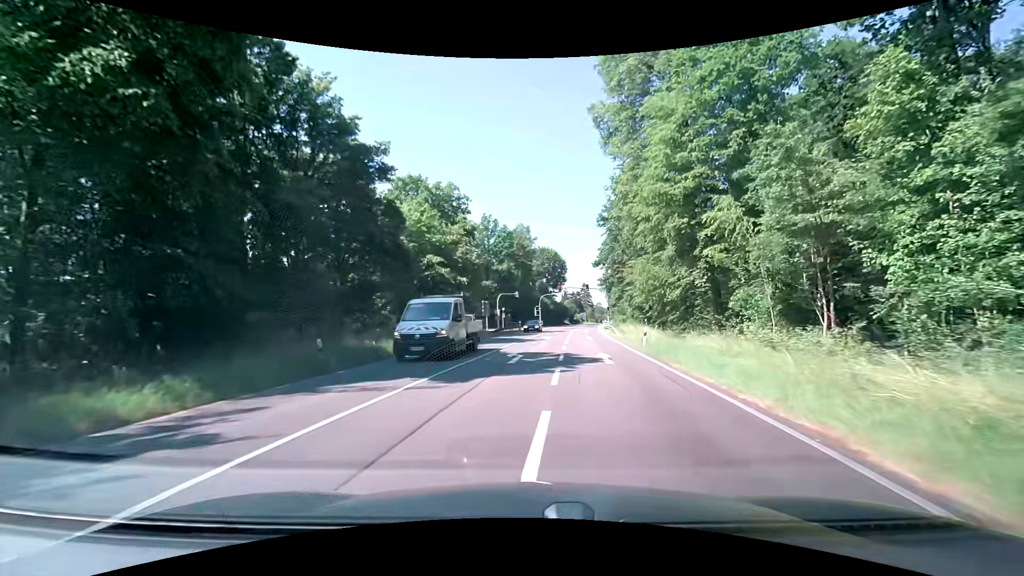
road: secondary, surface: asphalt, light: Day
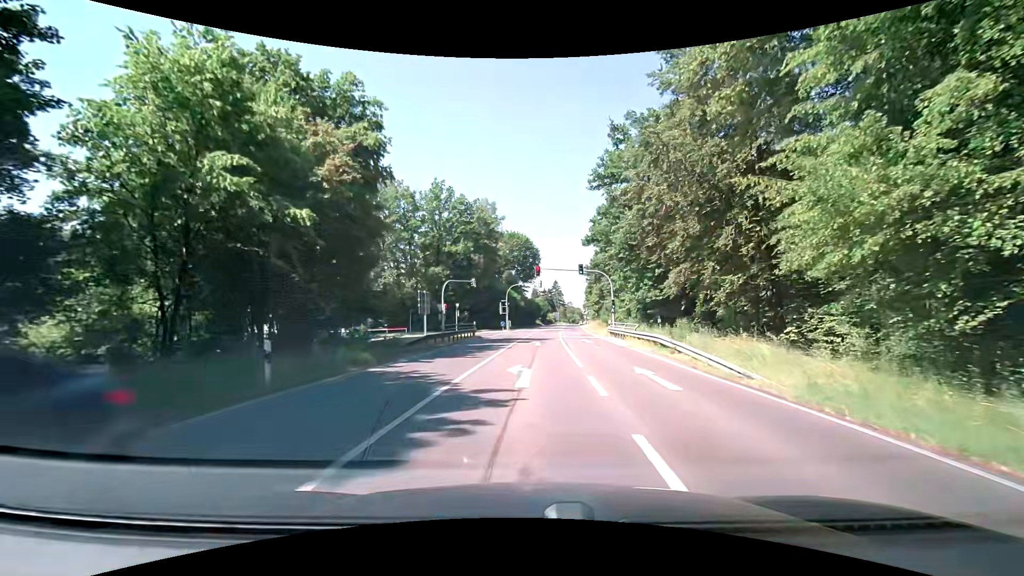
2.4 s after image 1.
(+0.7, +25.1) m; +2°
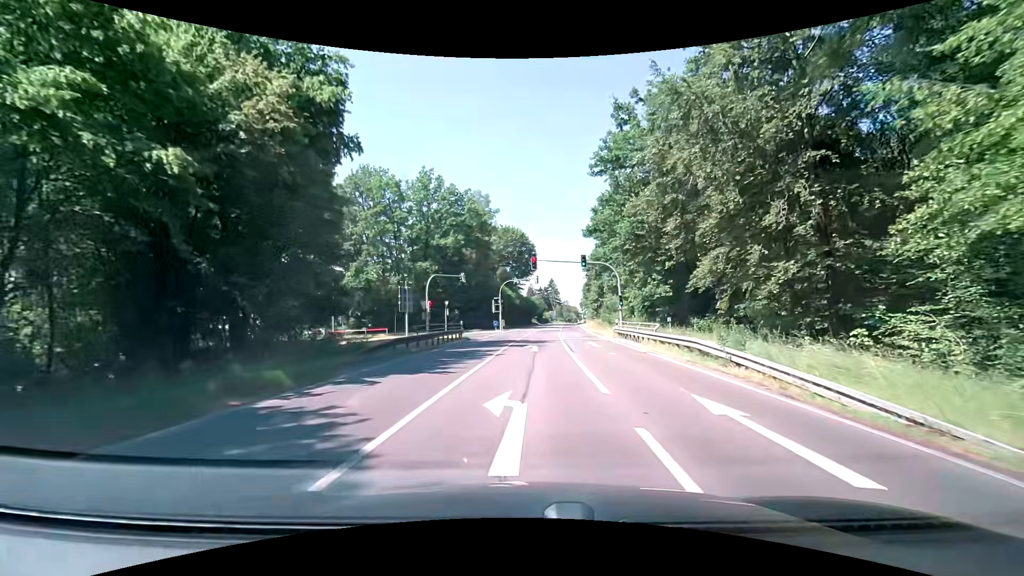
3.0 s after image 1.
(+0.1, +5.5) m; +2°
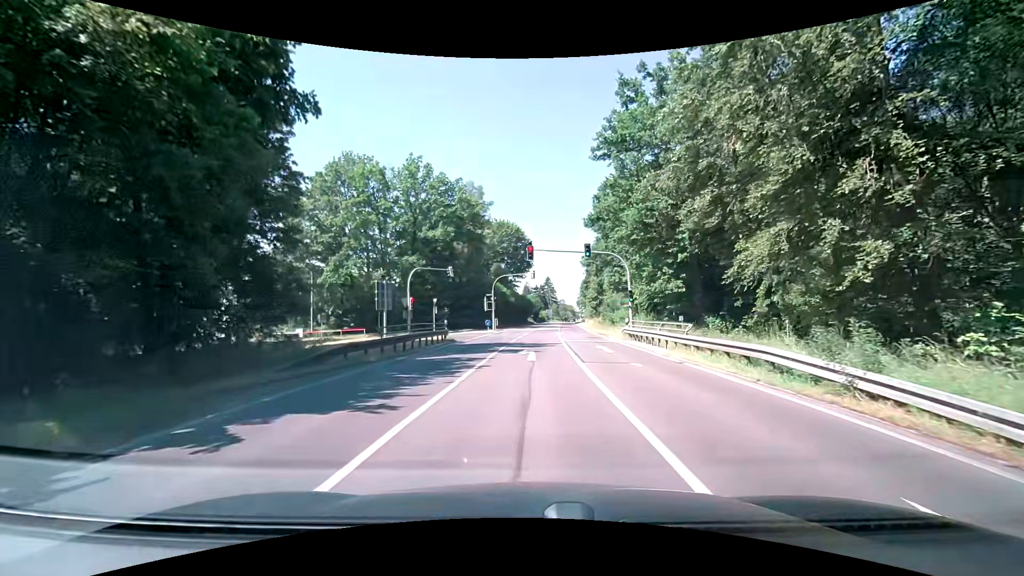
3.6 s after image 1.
(0.0, +5.2) m; 0°
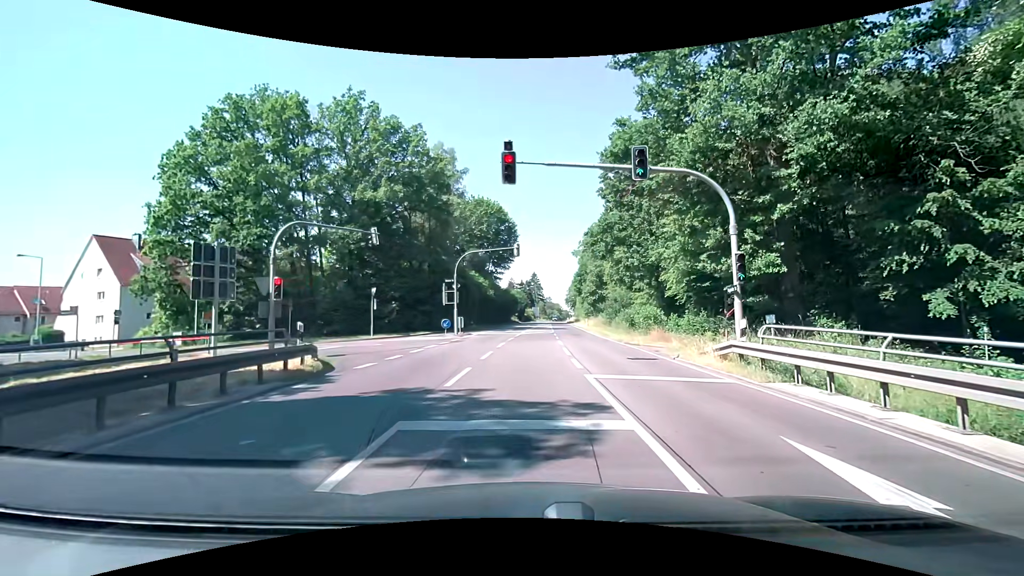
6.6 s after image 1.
(+0.2, +18.0) m; +2°
